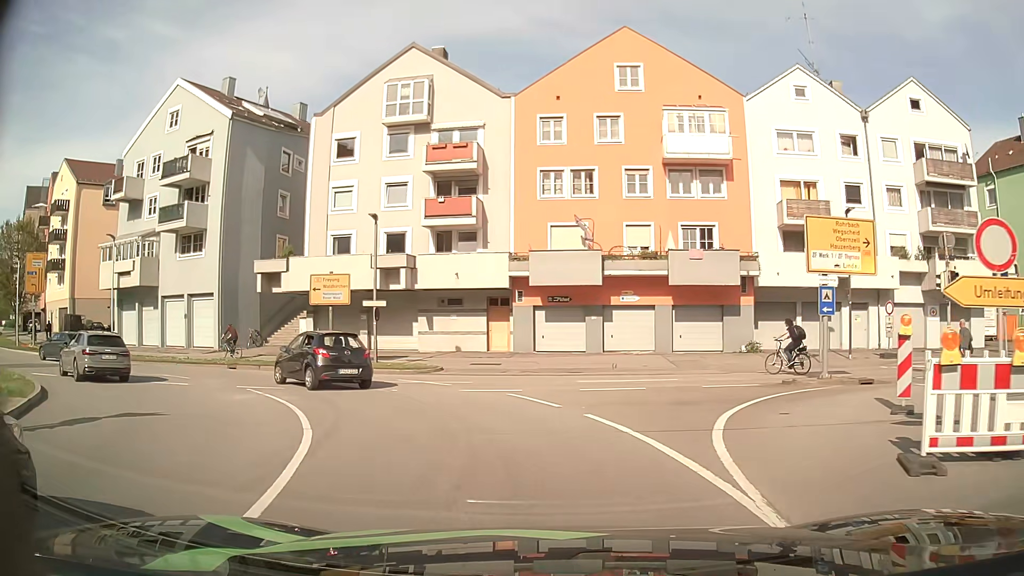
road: primary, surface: asphalt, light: Day
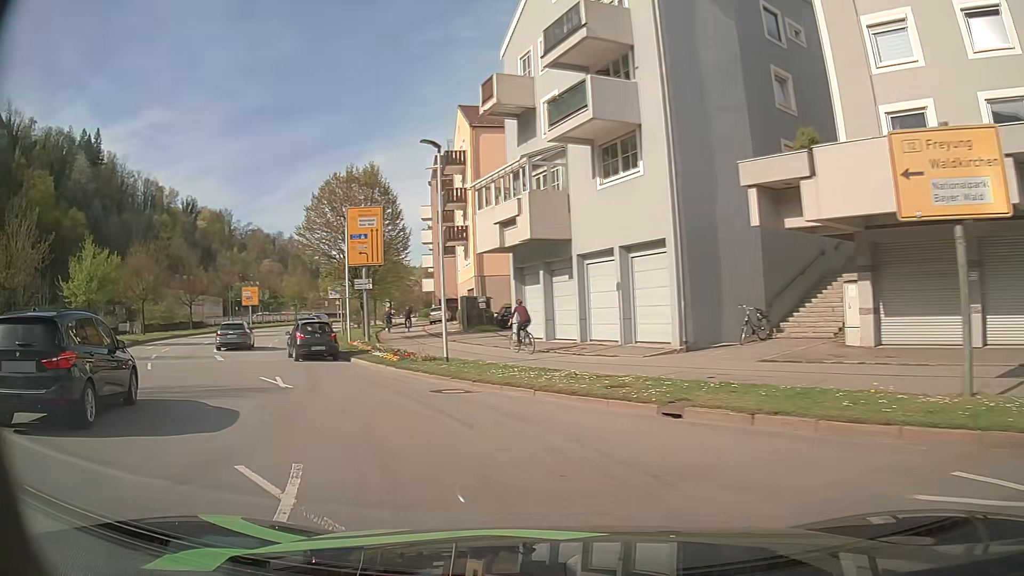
(-6.7, +18.1) m; -44°
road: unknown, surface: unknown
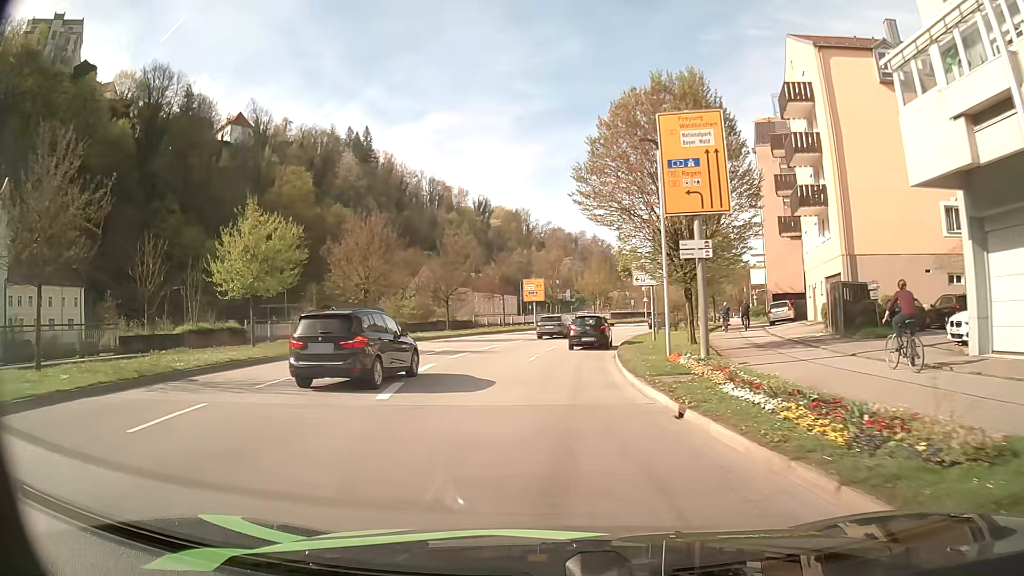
(-3.9, +14.3) m; -26°
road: primary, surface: asphalt
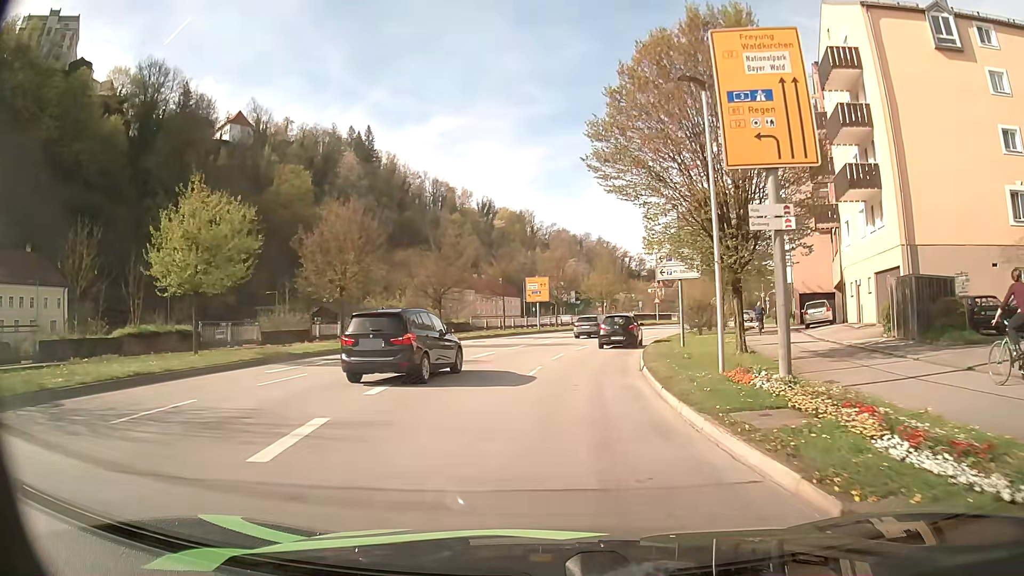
(0.0, +5.6) m; -1°
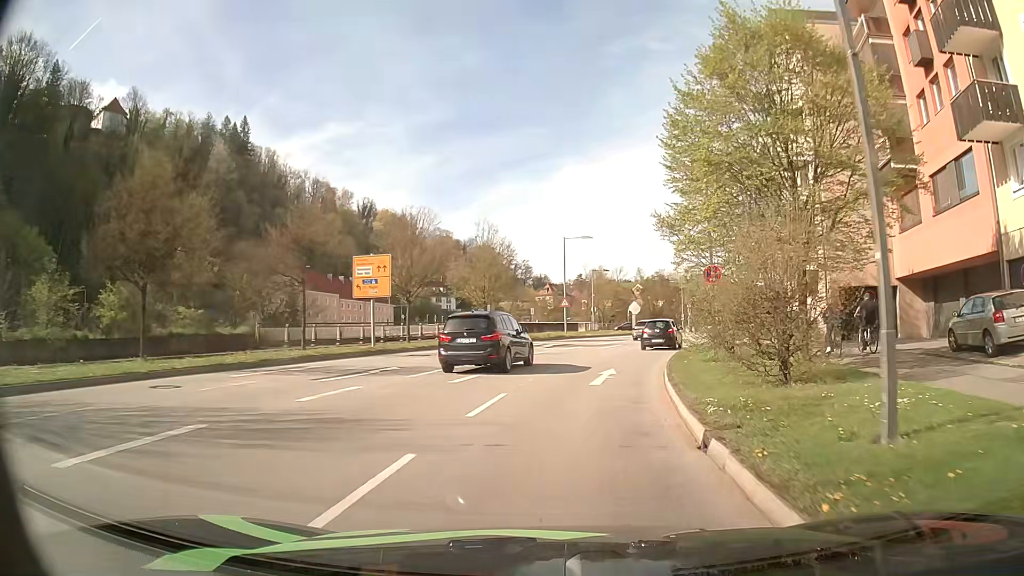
(+1.9, +24.8) m; +10°
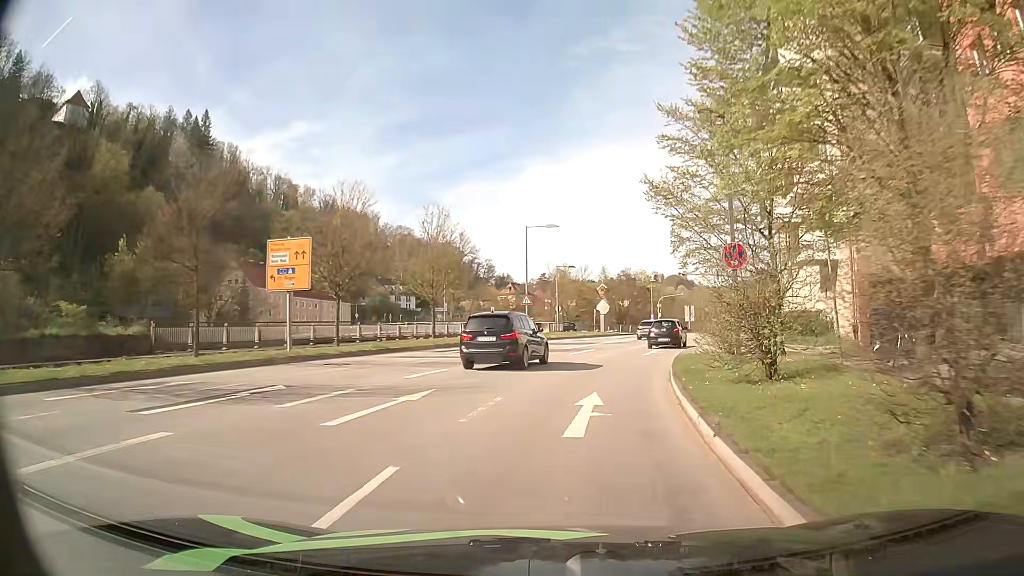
(+0.2, +6.5) m; +3°
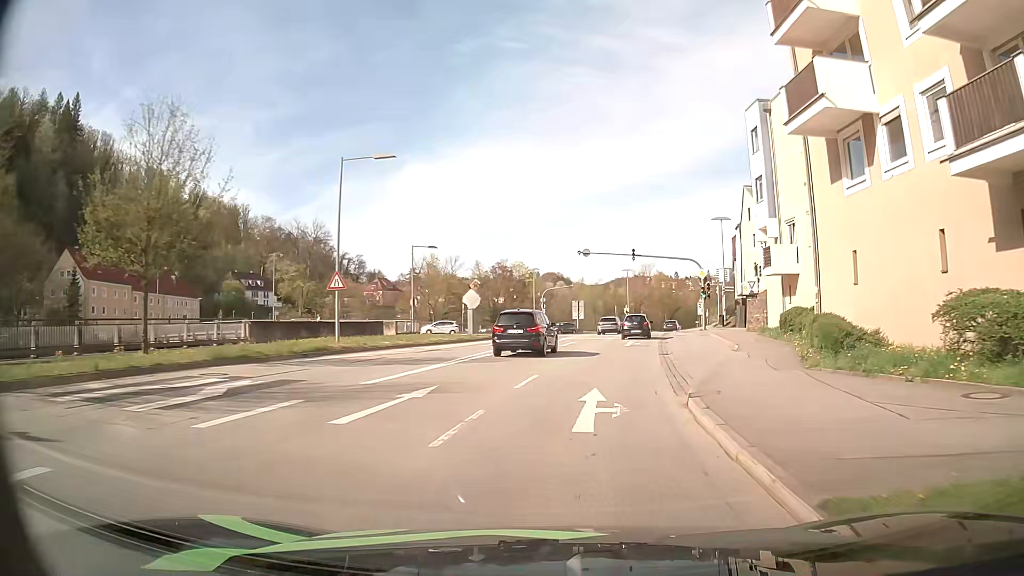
(+1.6, +19.8) m; +10°
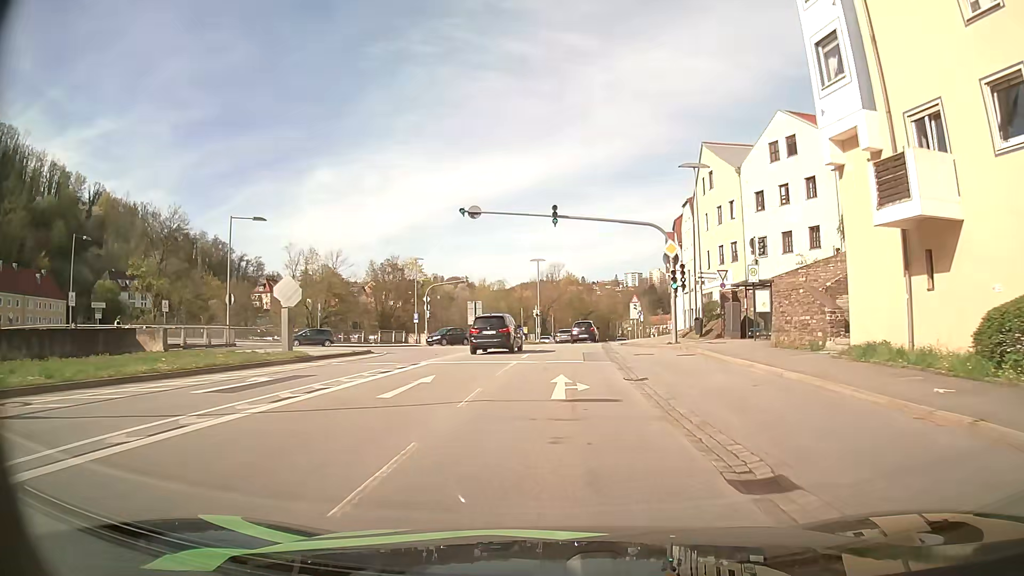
(+1.5, +20.4) m; +8°
(0, +10) (+1, +20) (+1, +30) (+2, +40) (+3, +50) (+4, +60) (+6, +70) (+8, +79) (+10, +89) (+12, +99) m
